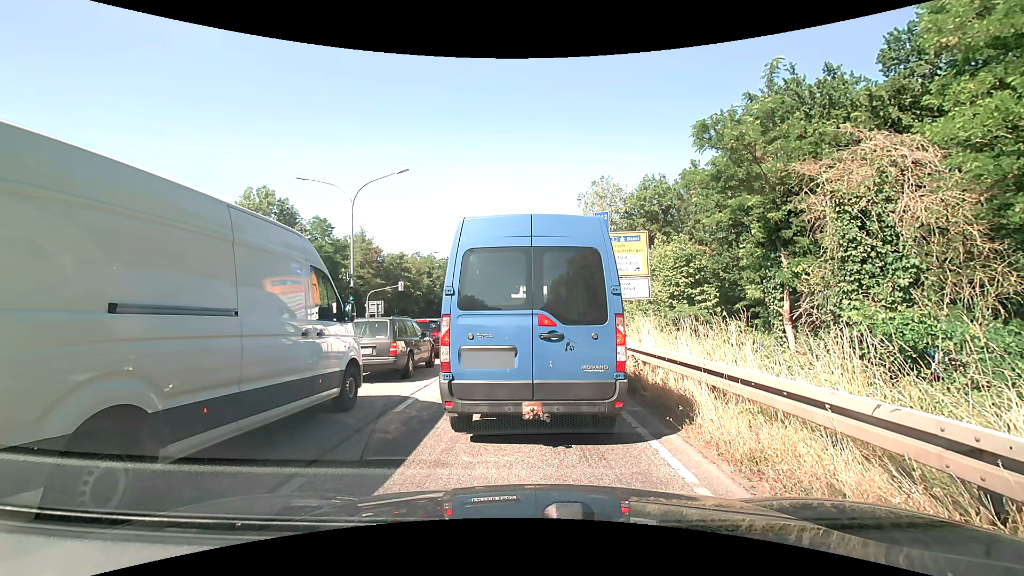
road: primary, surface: asphalt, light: Day
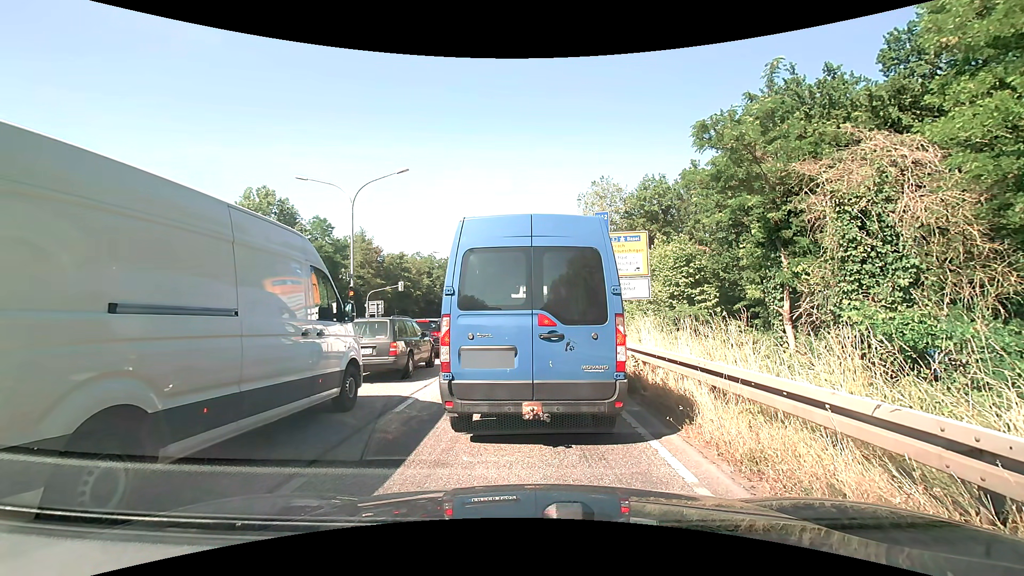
(0.0, 0.0) m; 0°
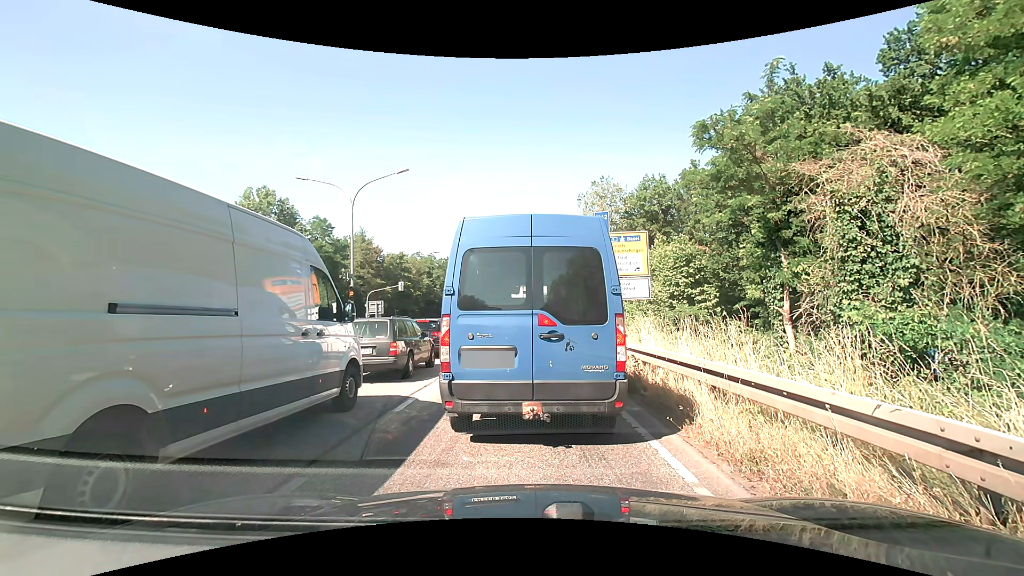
(0.0, 0.0) m; 0°
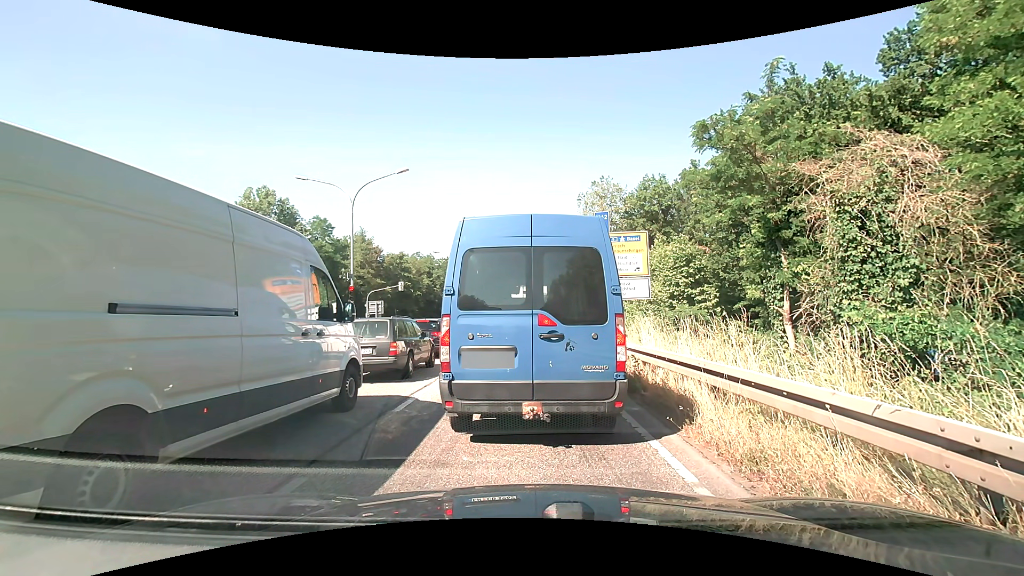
(0.0, 0.0) m; 0°
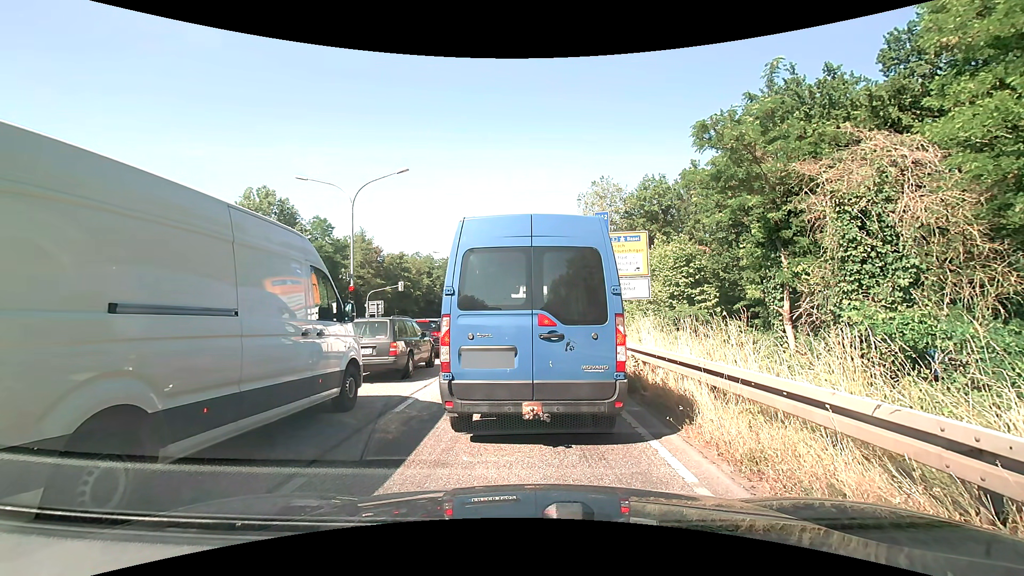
(0.0, 0.0) m; 0°
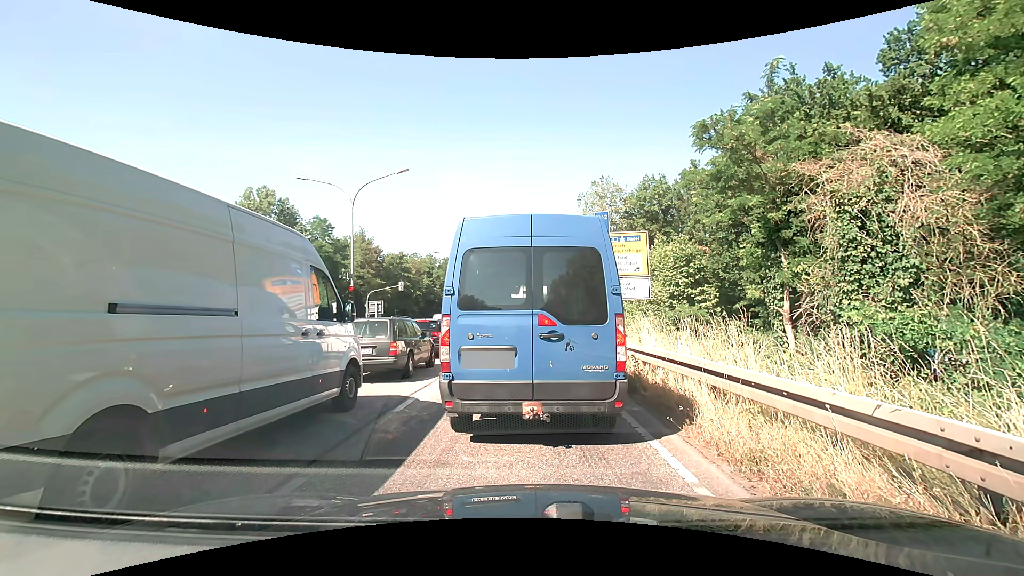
(0.0, 0.0) m; 0°
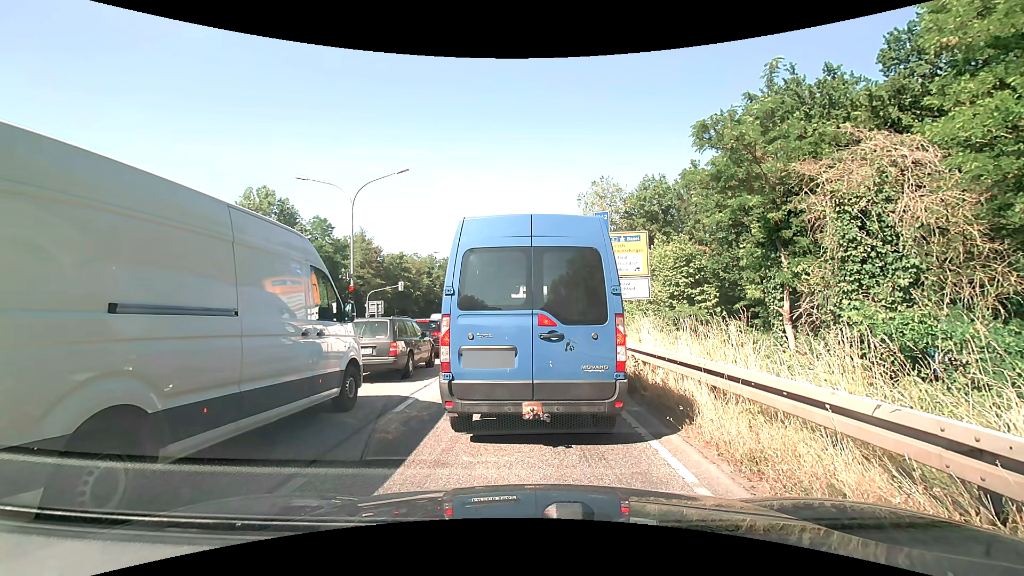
(0.0, 0.0) m; 0°
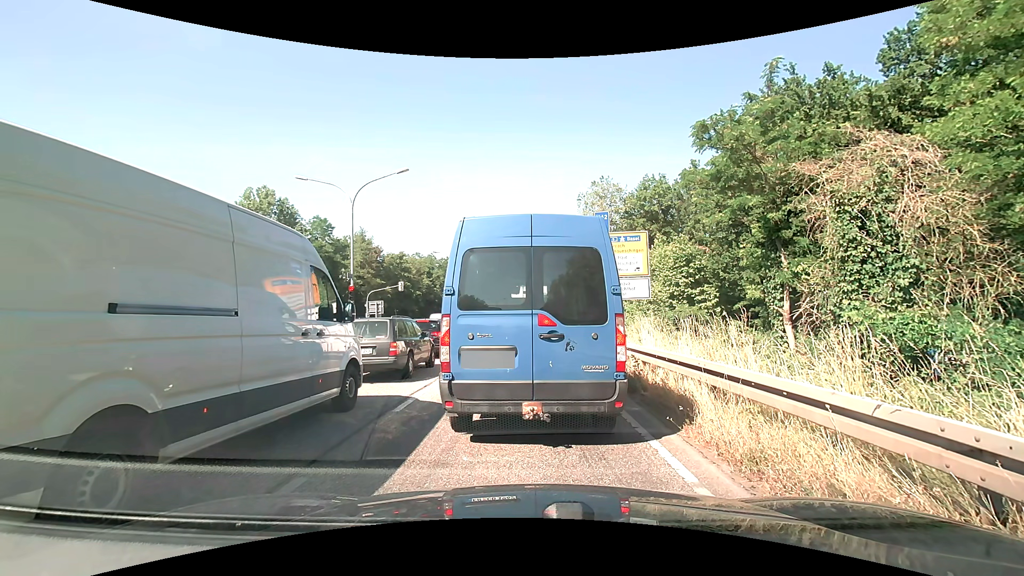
(0.0, 0.0) m; 0°
(0, +10) (0, +20) (-1, +30) (-1, +40) (-1, +50) (-1, +60) (-1, +70) (-1, +80) (-1, +90) (-1, +100) m
